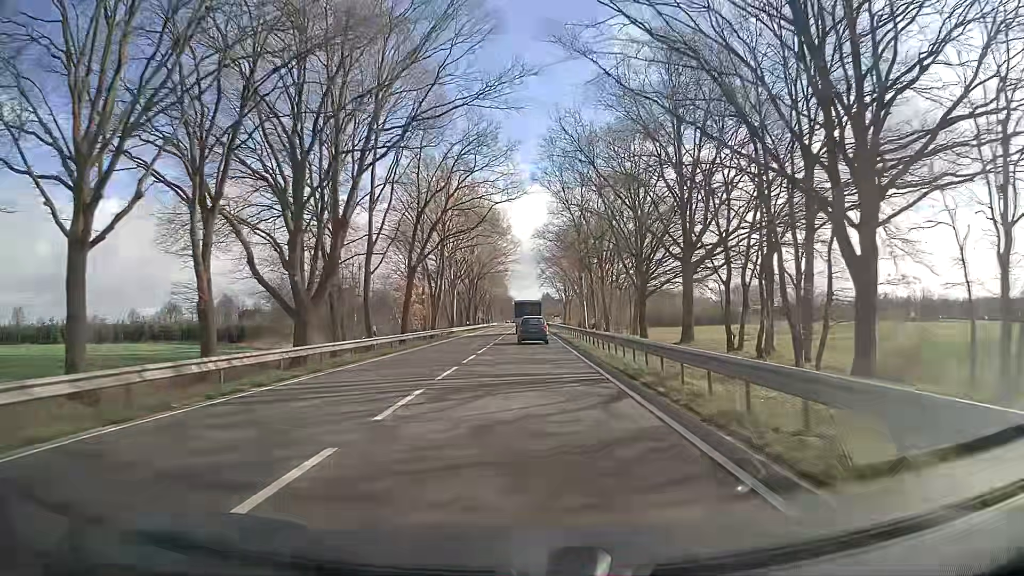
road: primary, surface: asphalt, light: Day
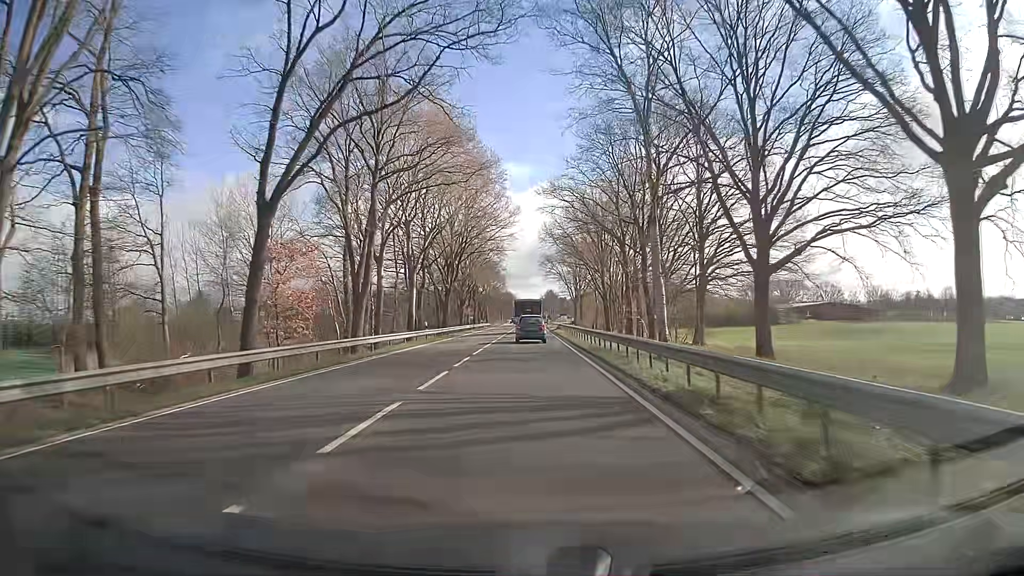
(-0.2, +32.9) m; 0°
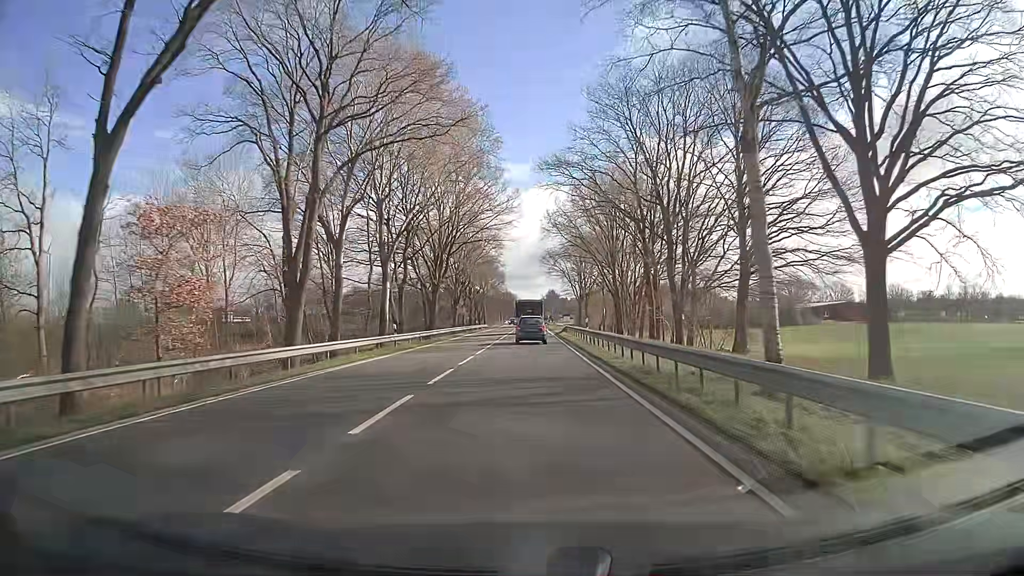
(0.0, +11.0) m; 0°
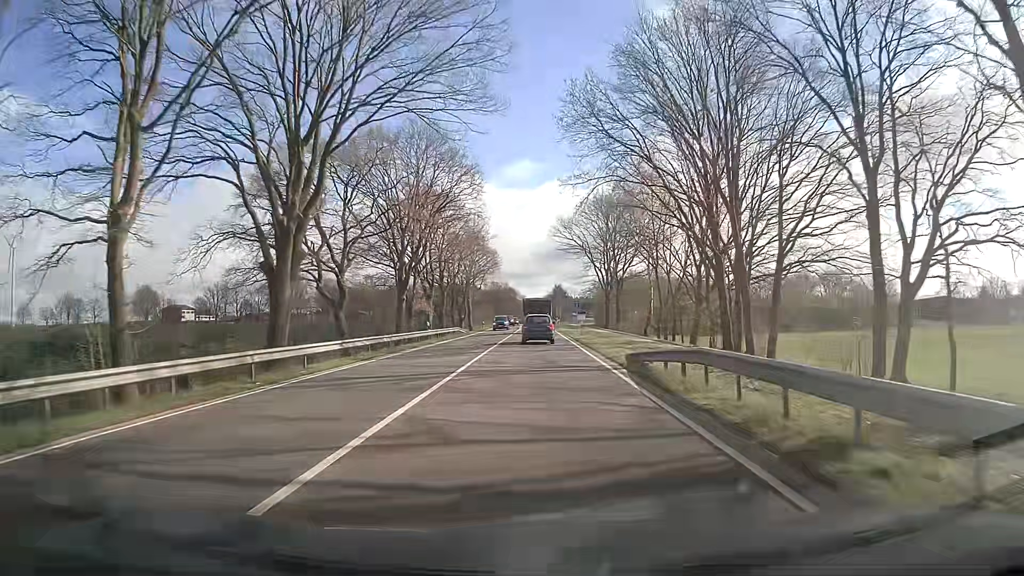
(-0.3, +43.7) m; 0°
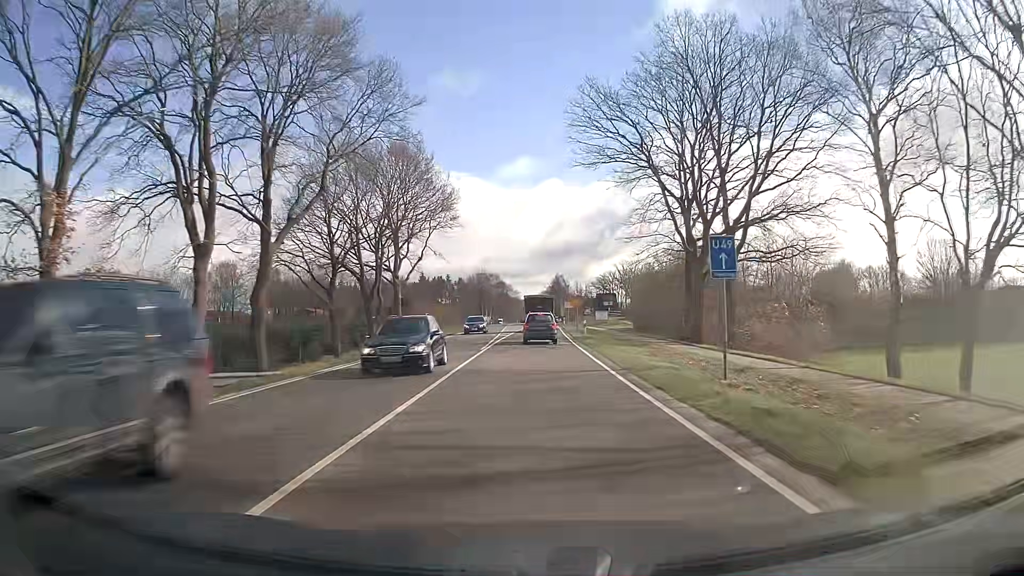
(+0.1, +52.8) m; +1°
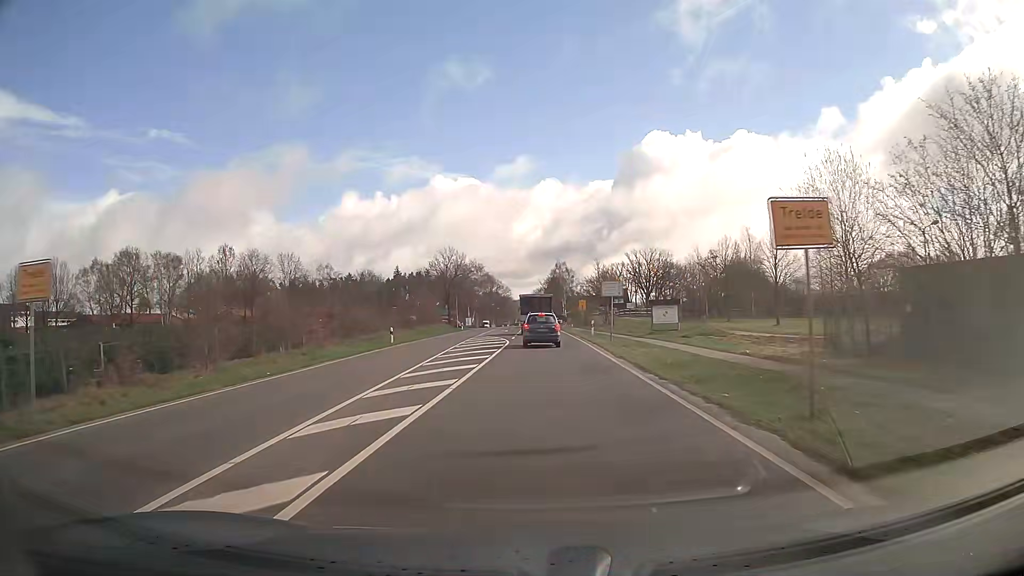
(-0.2, +49.8) m; 0°
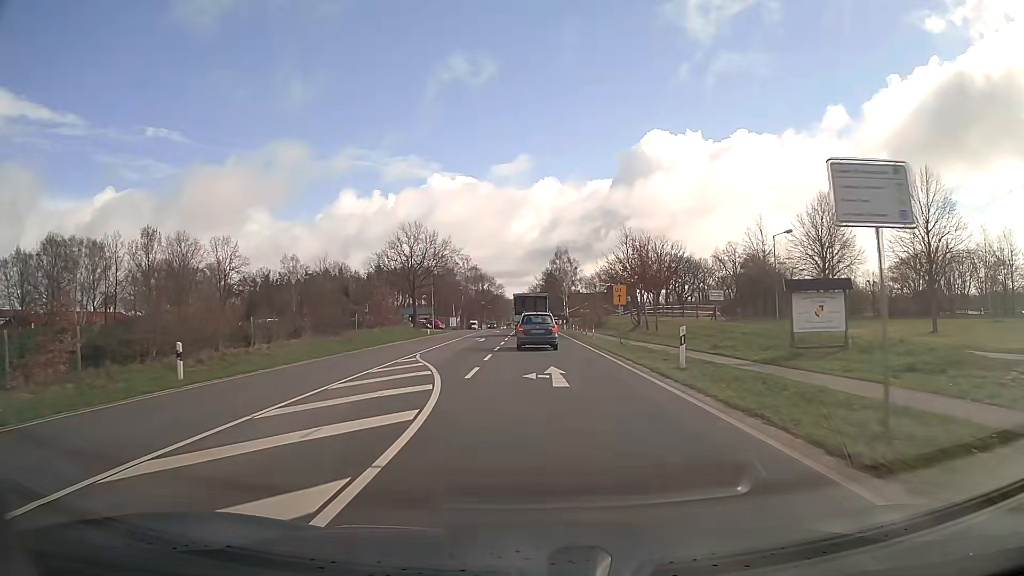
(+0.1, +26.6) m; 0°
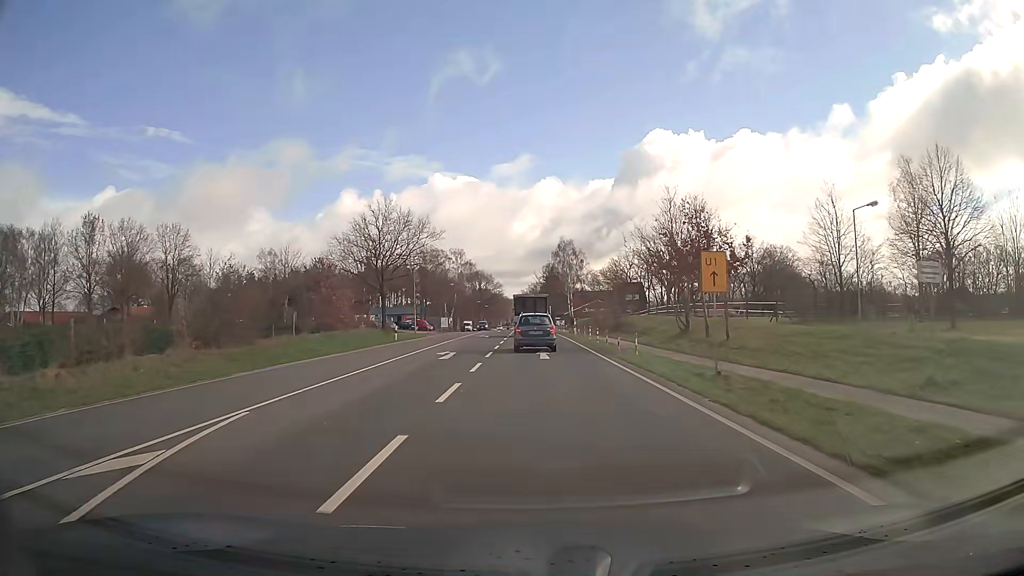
(0.0, +16.0) m; 0°
(0, +10) (0, +20) (0, +30) (0, +40) (0, +50) (0, +60) (0, +70) (-1, +80) (-1, +90) (-1, +100) m
